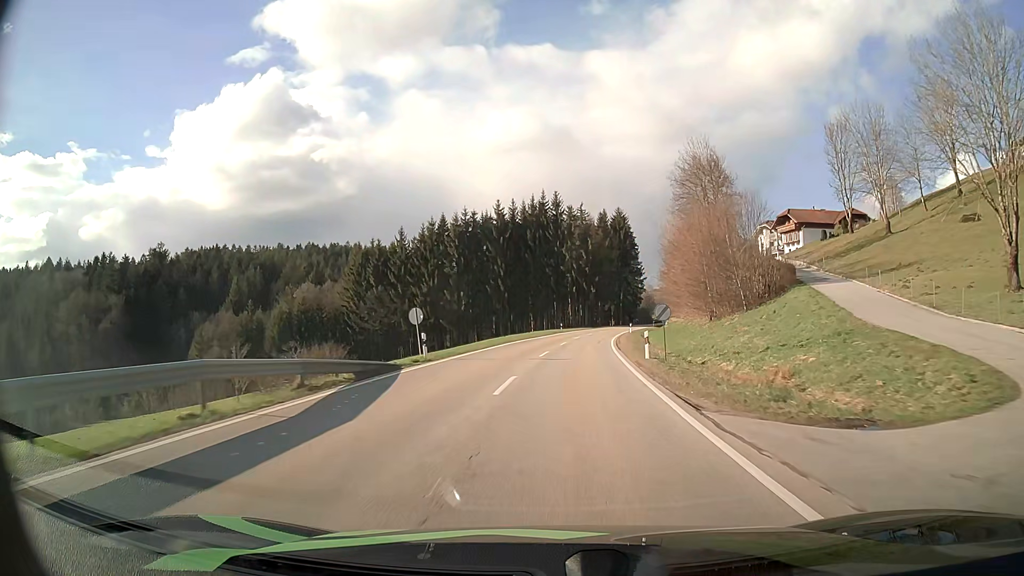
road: secondary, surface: asphalt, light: Day
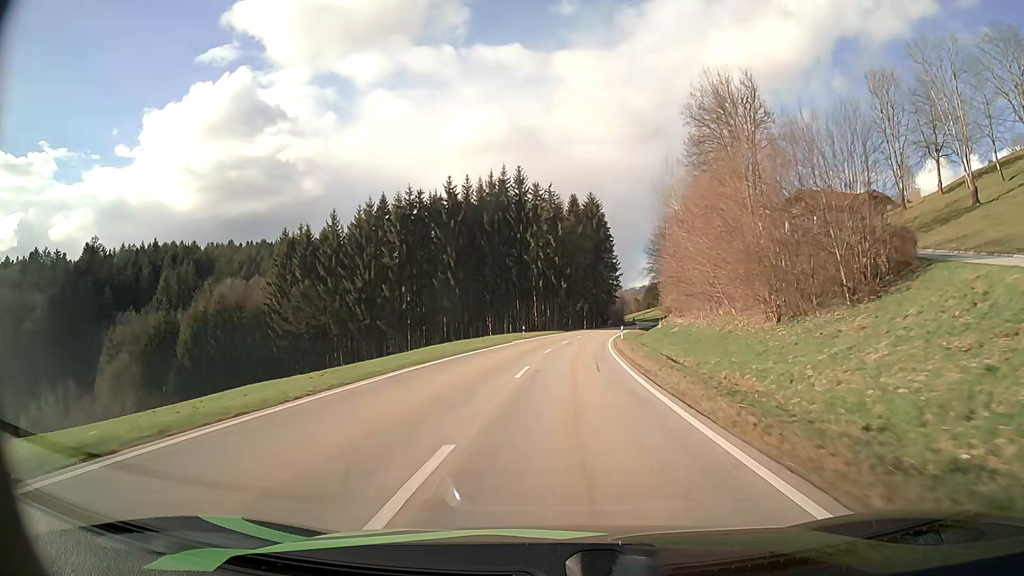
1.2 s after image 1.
(+0.7, +22.6) m; +3°
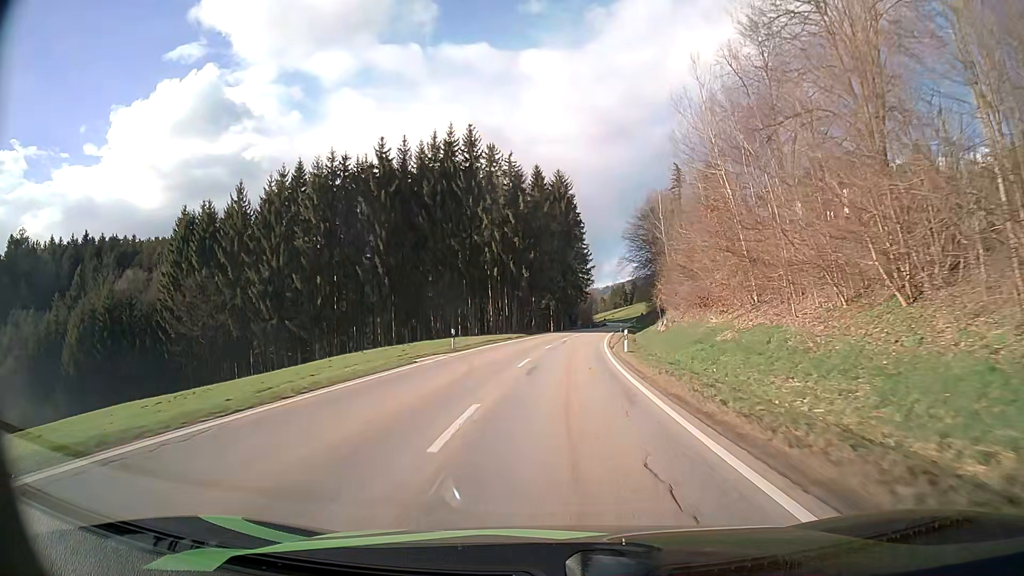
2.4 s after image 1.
(+0.6, +23.4) m; +3°
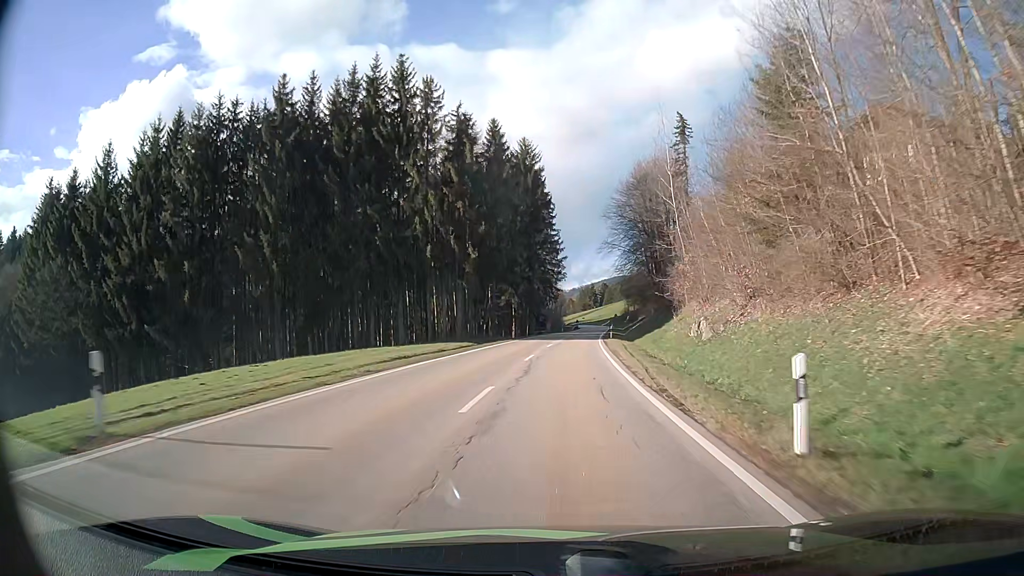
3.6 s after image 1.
(+0.6, +24.1) m; +3°
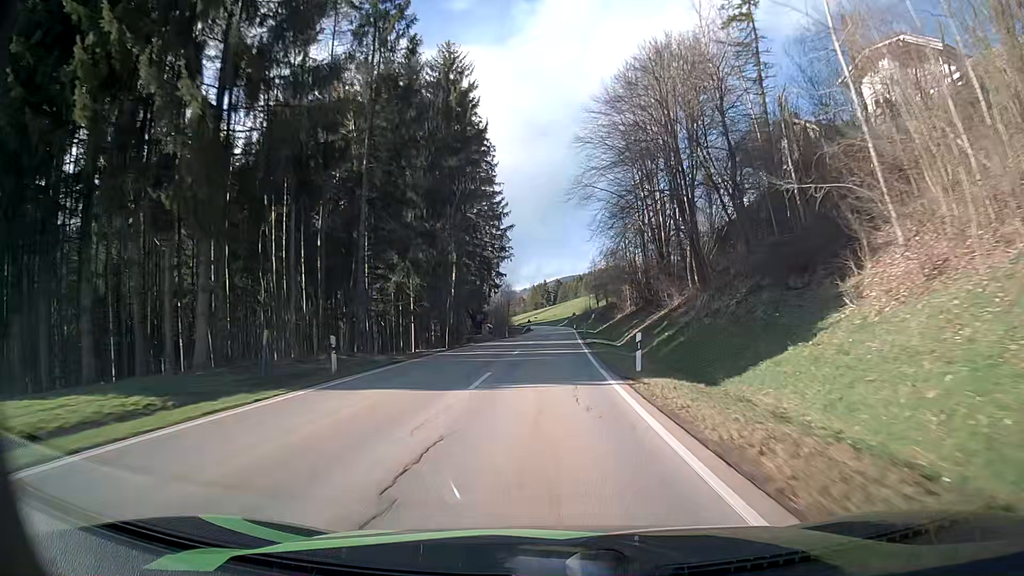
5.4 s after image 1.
(+1.4, +37.4) m; +4°
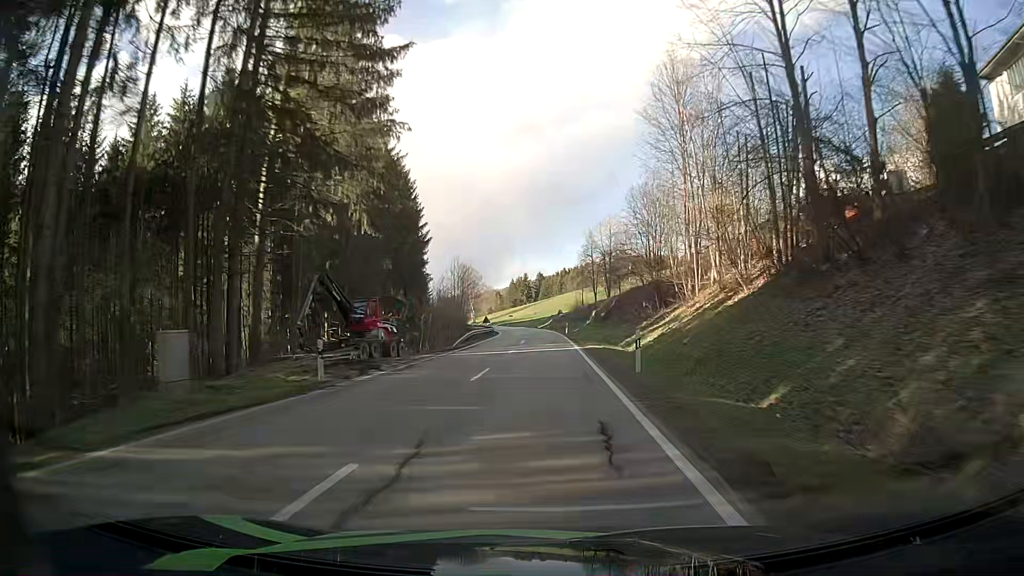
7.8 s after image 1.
(+1.1, +52.1) m; +2°
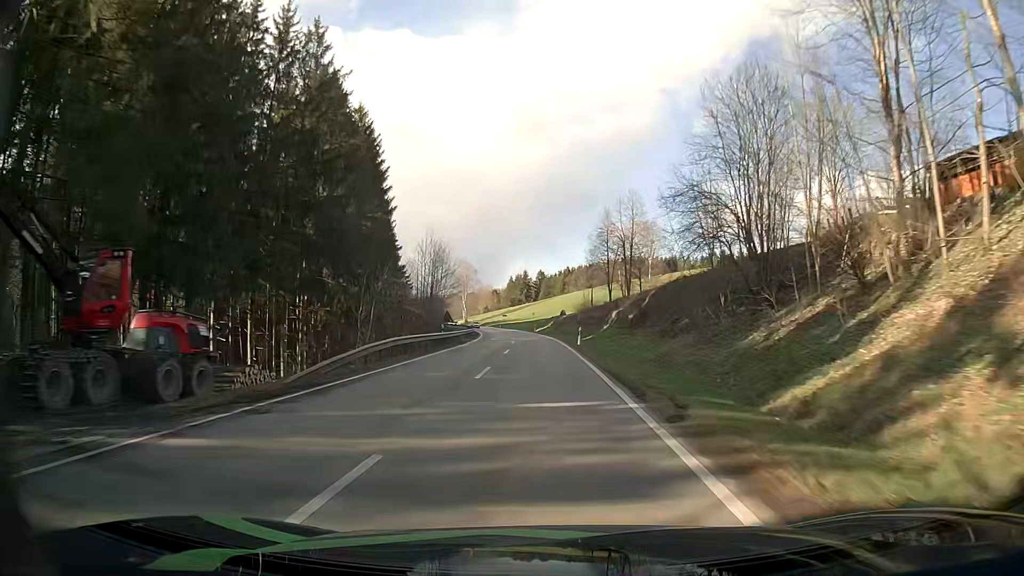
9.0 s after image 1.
(0.0, +26.8) m; 0°
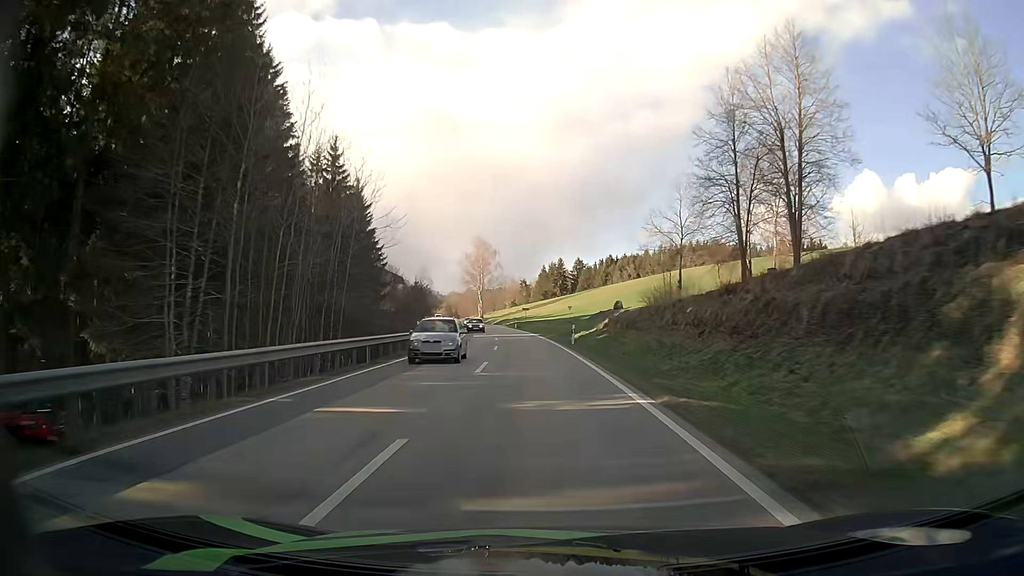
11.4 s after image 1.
(-1.3, +53.4) m; -3°
(0, +10) (0, +20) (-1, +30) (-1, +40) (-2, +50) (-3, +60) (-4, +70) (-5, +80) (-7, +90) (-8, +100) m
